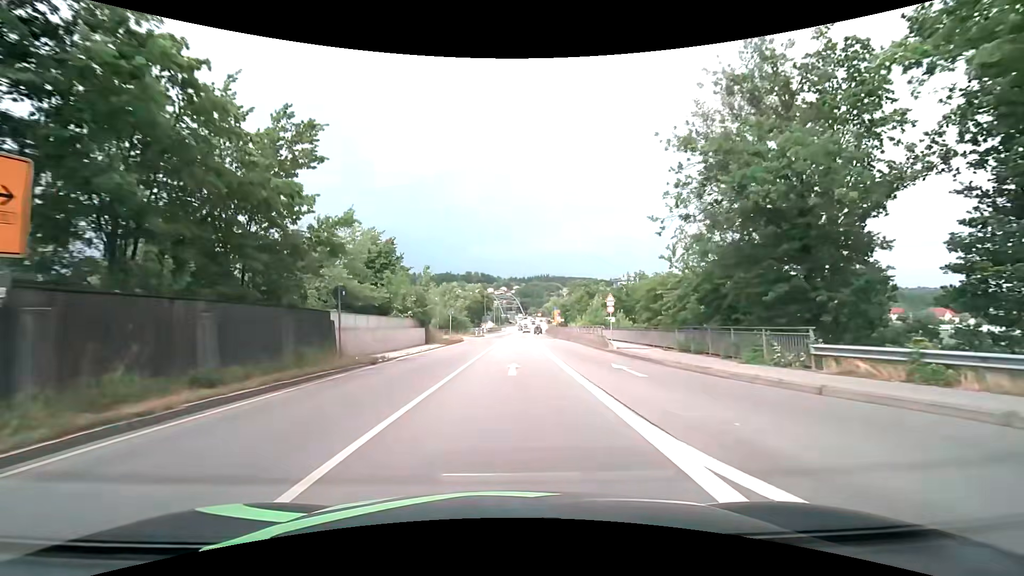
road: primary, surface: asphalt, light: Day
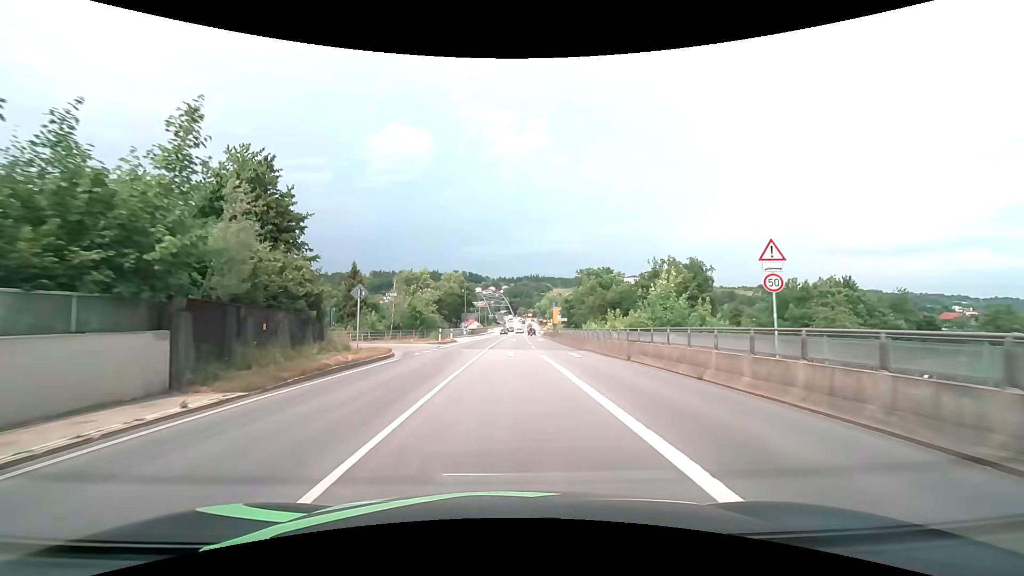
(+0.3, +28.4) m; +1°
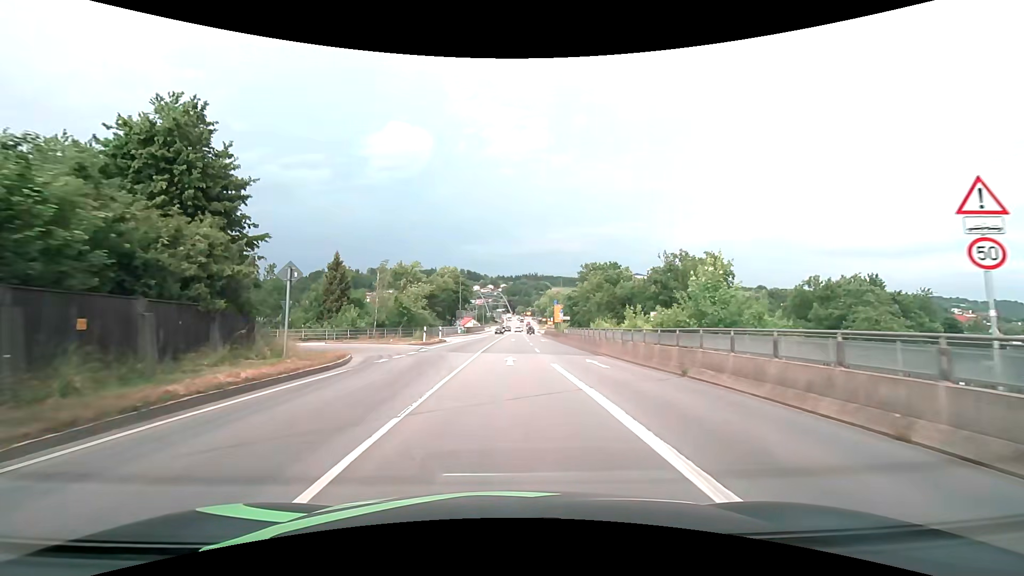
(0.0, +7.1) m; 0°
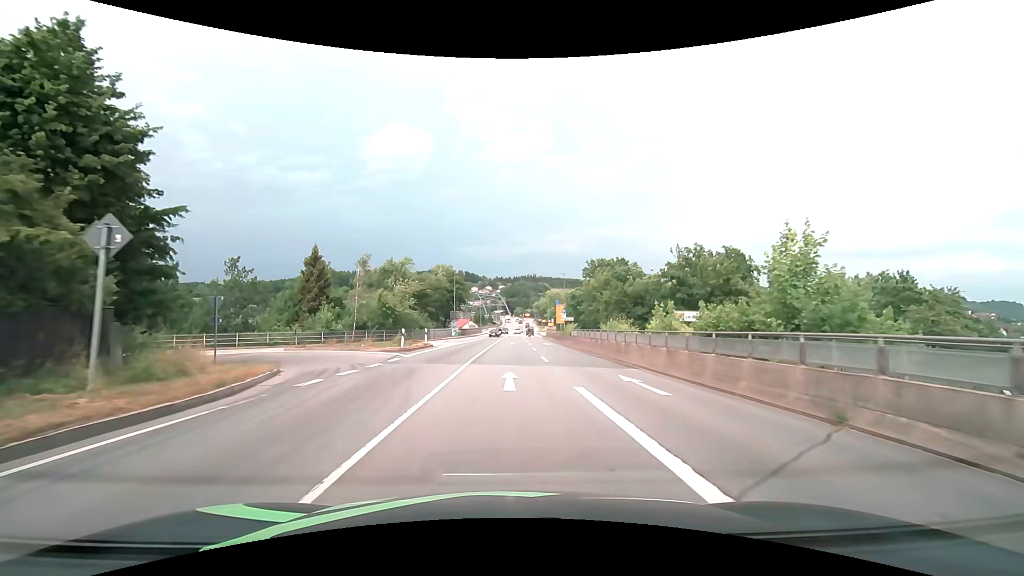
(0.0, +7.0) m; 0°
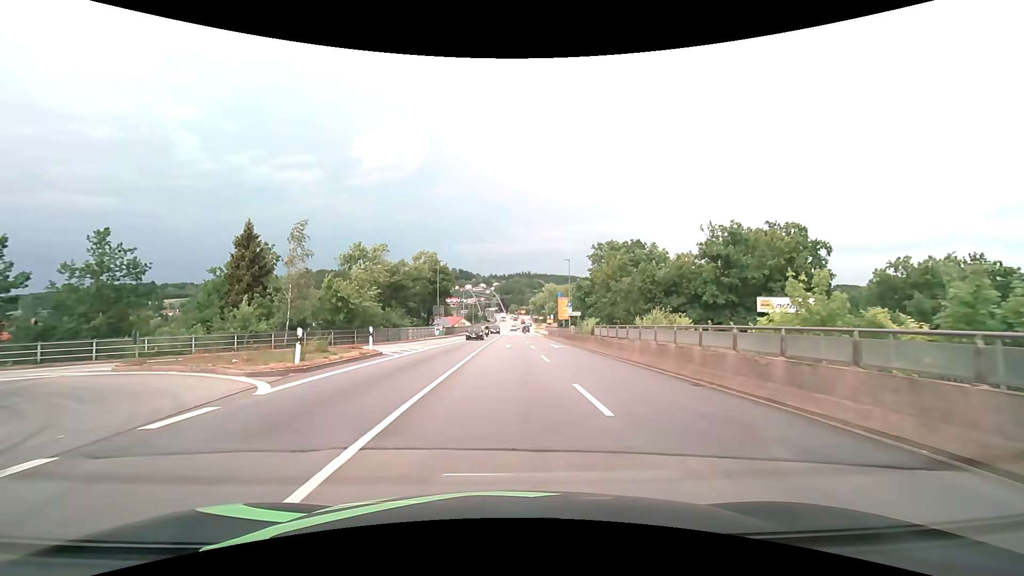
(0.0, +13.8) m; 0°
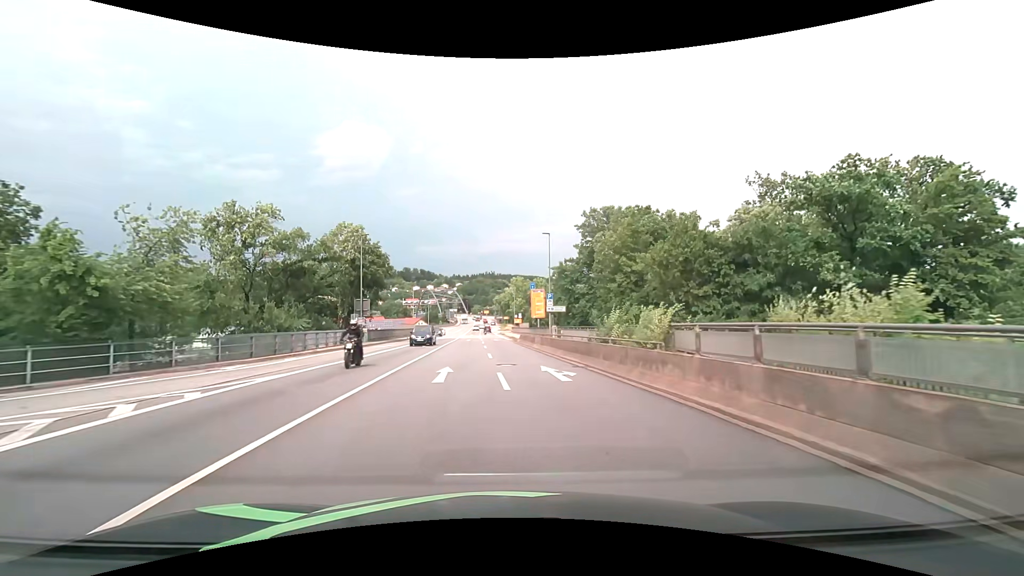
(+0.8, +20.6) m; +4°
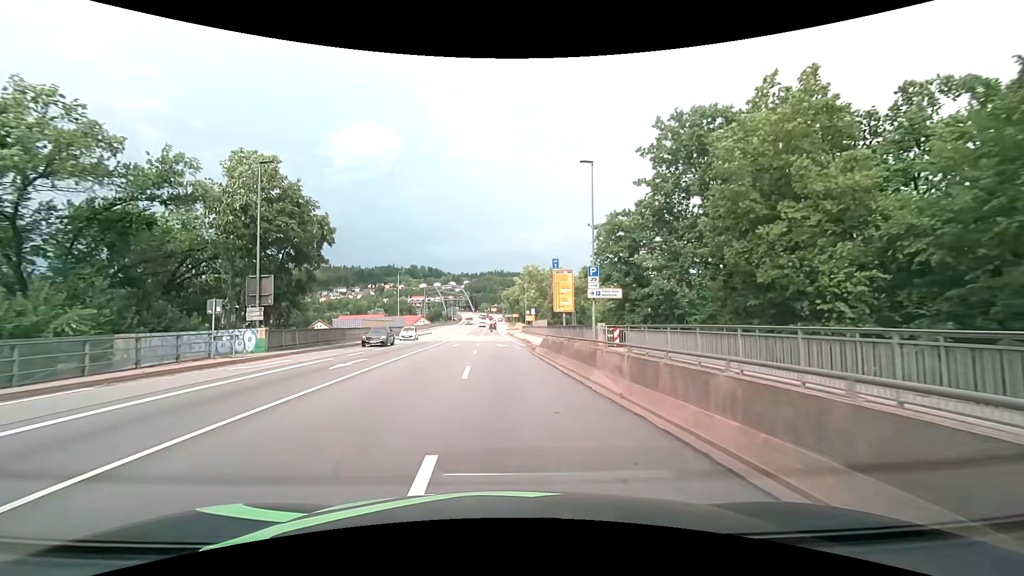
(0.0, +21.6) m; -1°
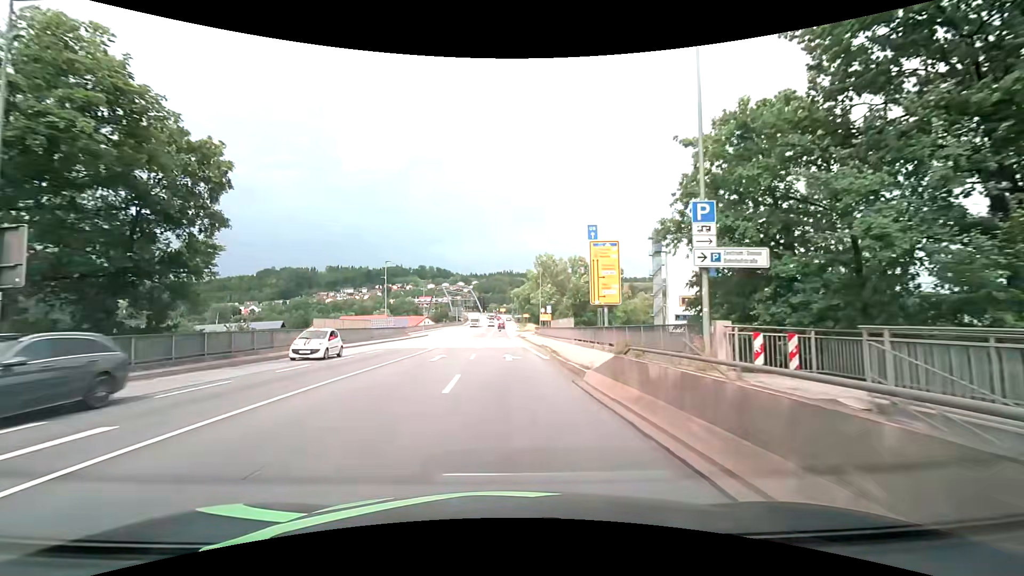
(-0.1, +14.7) m; -1°
(0, +10) (0, +20) (0, +30) (-1, +40) (-1, +50) (-1, +60) (-1, +70) (-1, +80) (-1, +90) (0, +100) m
